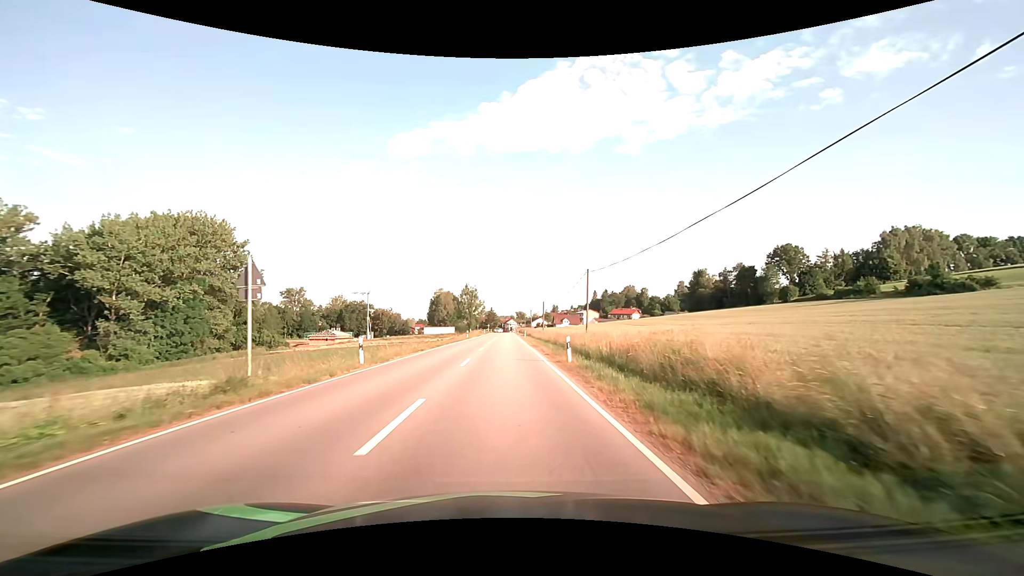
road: secondary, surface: asphalt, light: Day
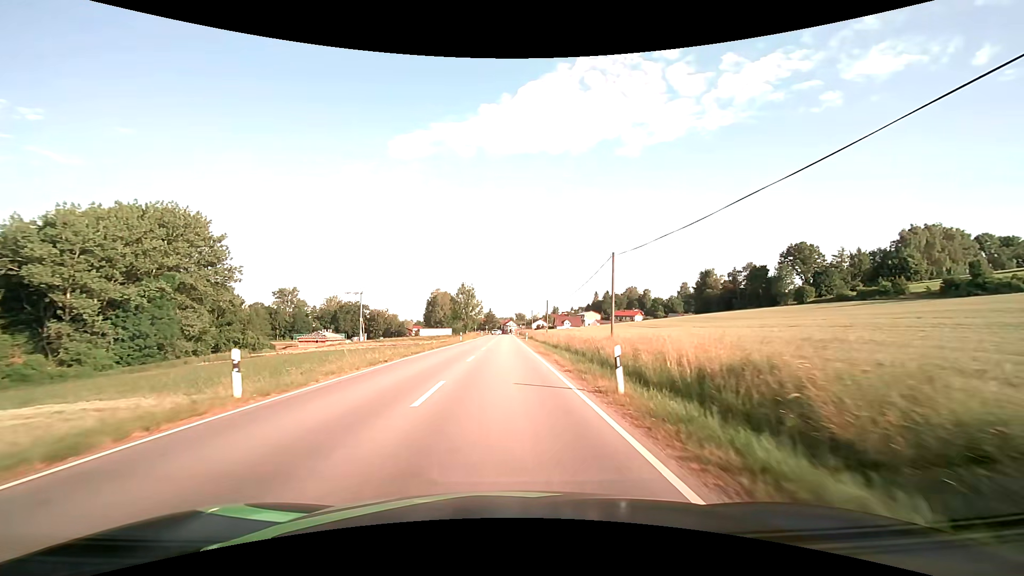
(0.0, +8.7) m; 0°
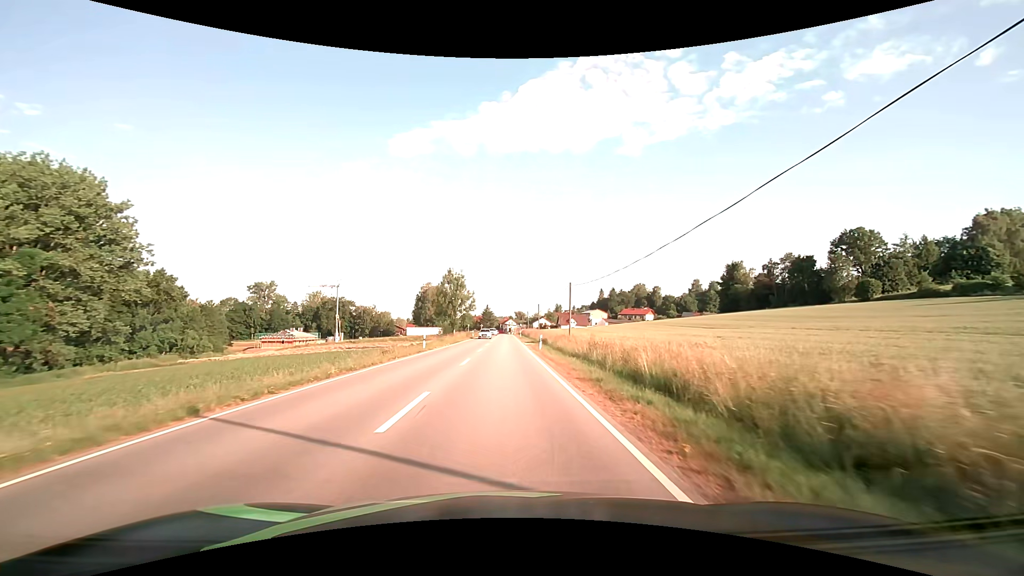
(+0.1, +26.2) m; 0°
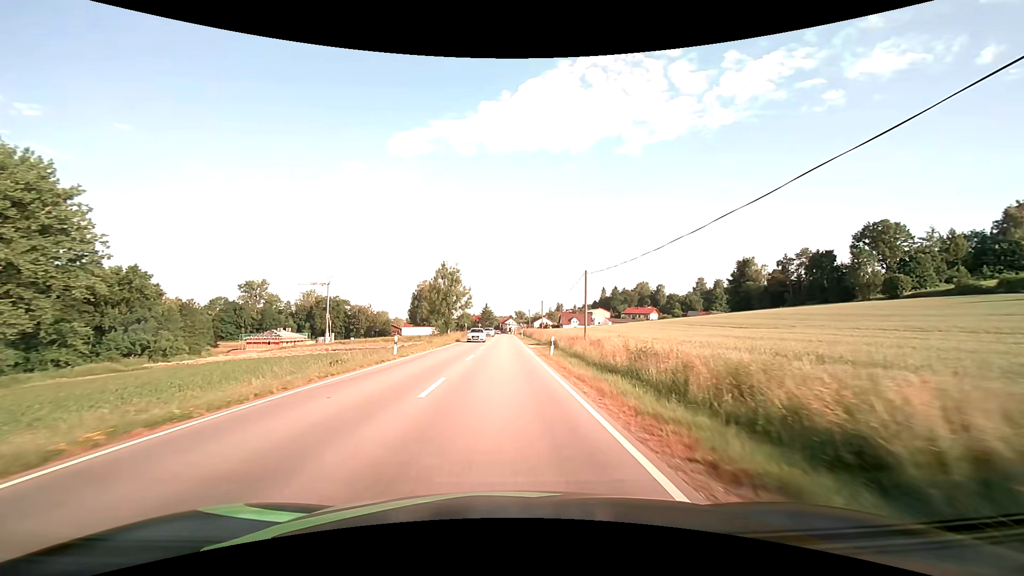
(0.0, +8.8) m; 0°
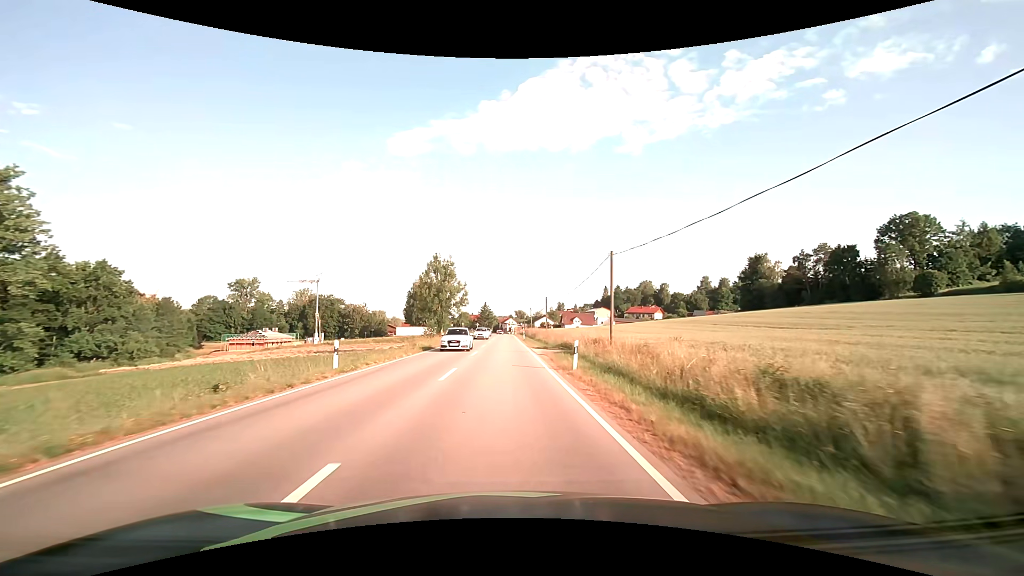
(0.0, +8.8) m; 0°
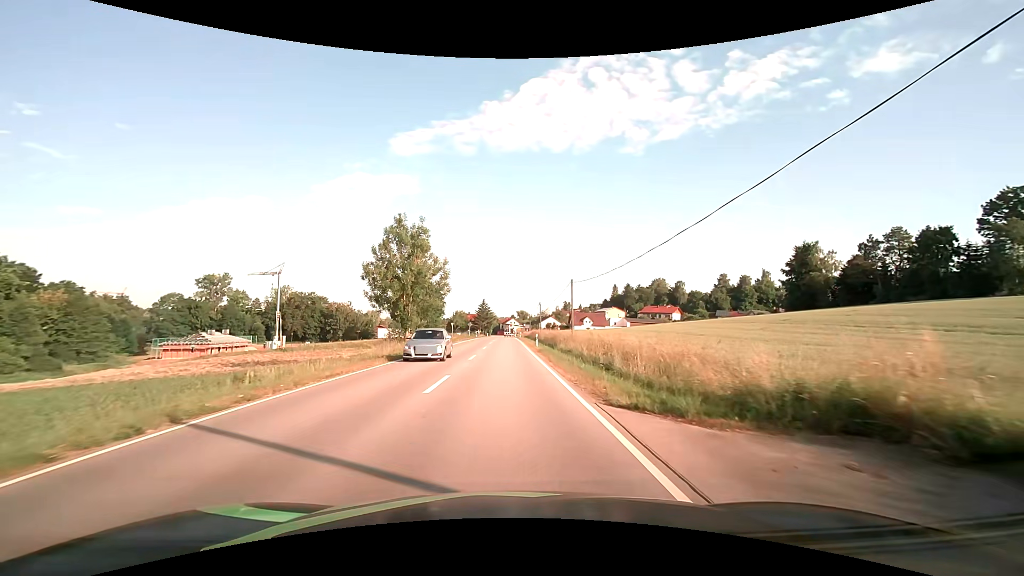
(0.0, +26.4) m; 0°
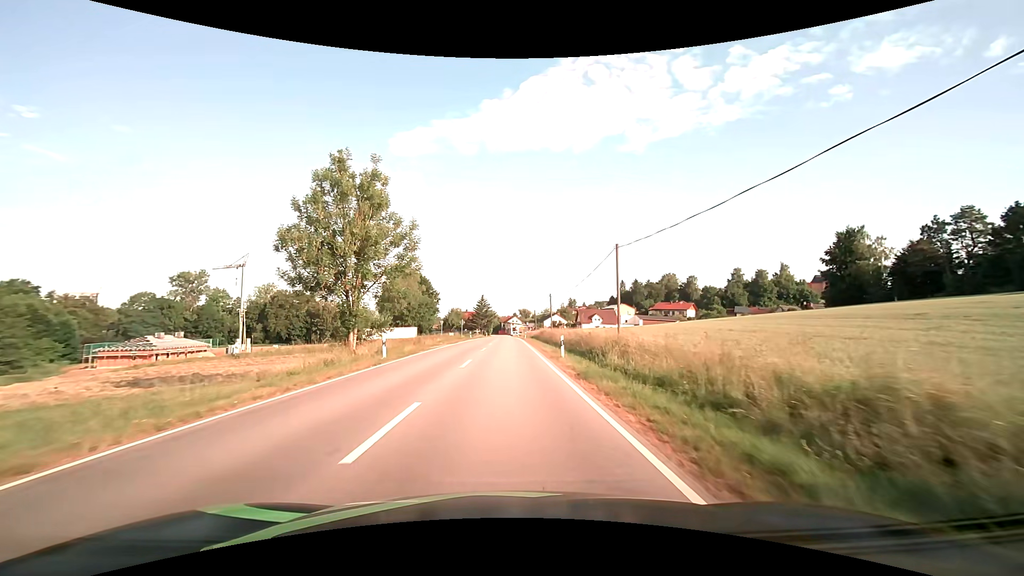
(0.0, +17.6) m; 0°
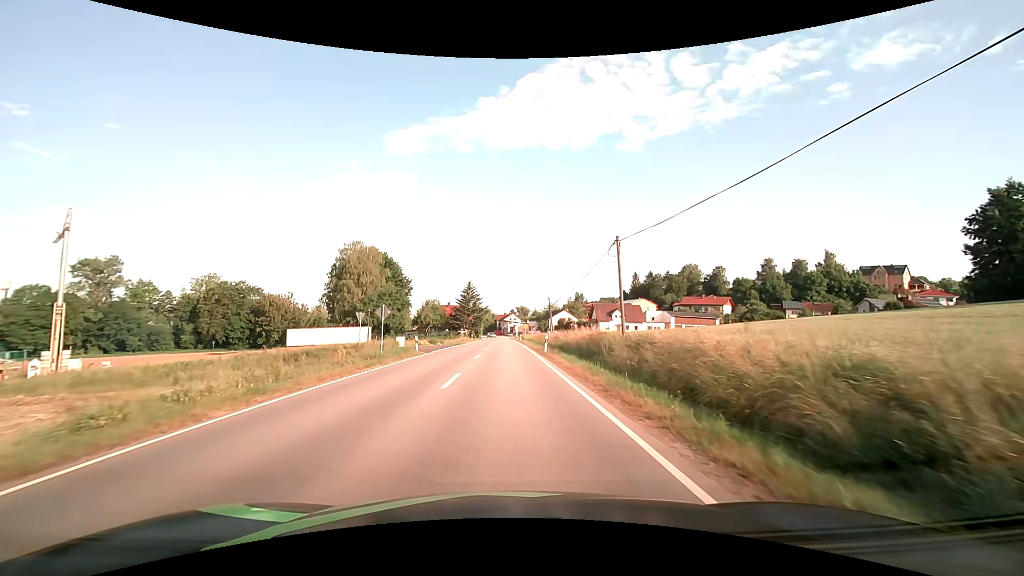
(0.0, +41.7) m; 0°
(0, +10) (0, +20) (0, +30) (0, +40) (0, +50) (0, +60) (0, +70) (0, +80) (0, +90) (0, +100) m
